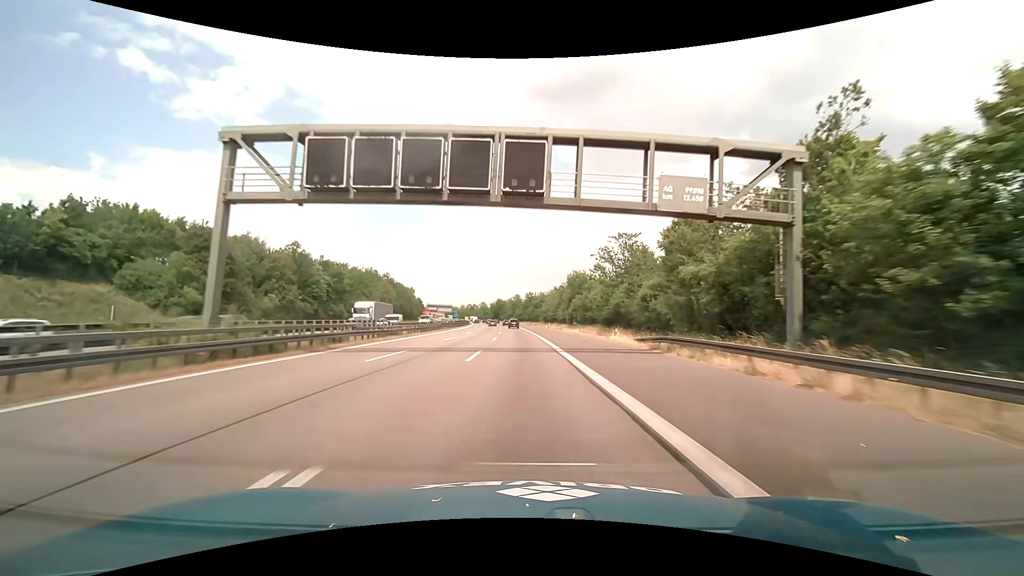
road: motorway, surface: asphalt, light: Day
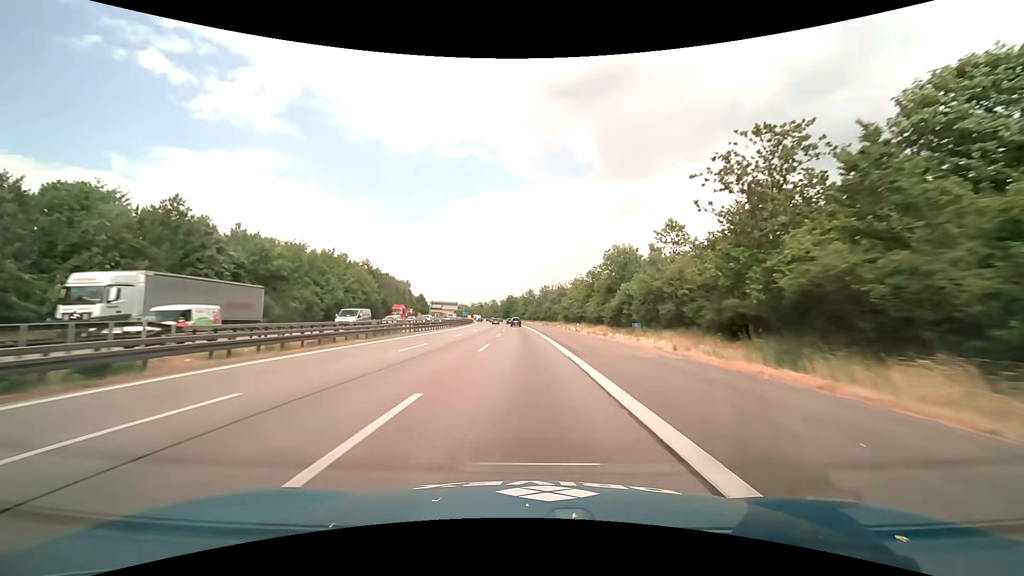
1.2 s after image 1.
(-0.4, +31.6) m; -2°
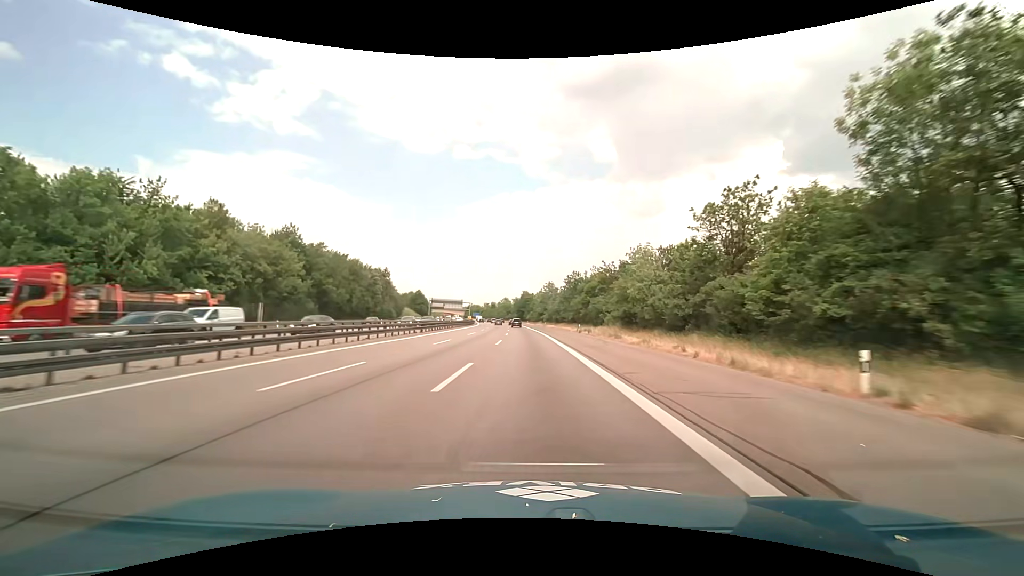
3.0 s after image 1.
(-0.8, +47.5) m; -2°
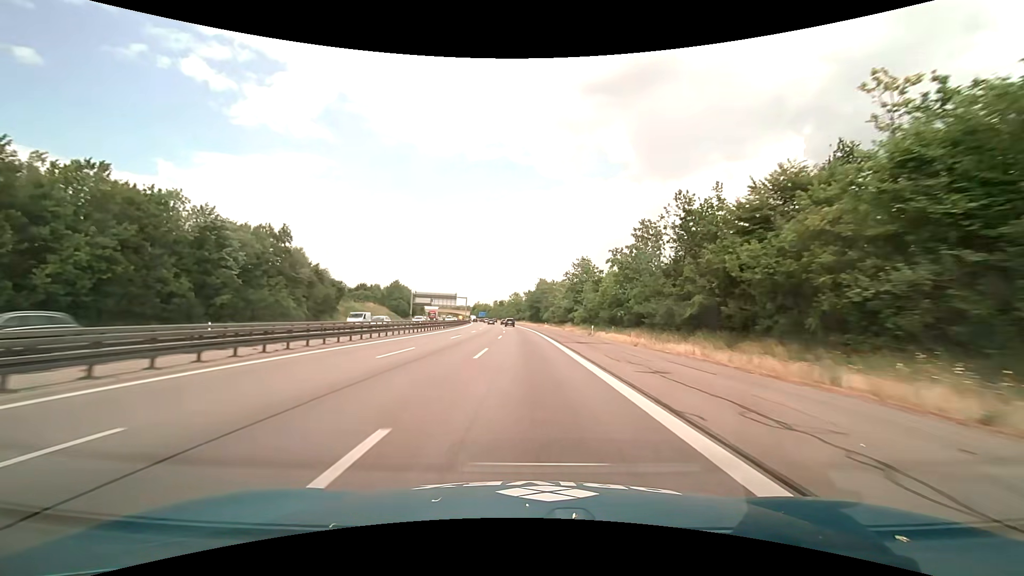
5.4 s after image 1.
(-0.9, +63.6) m; -2°
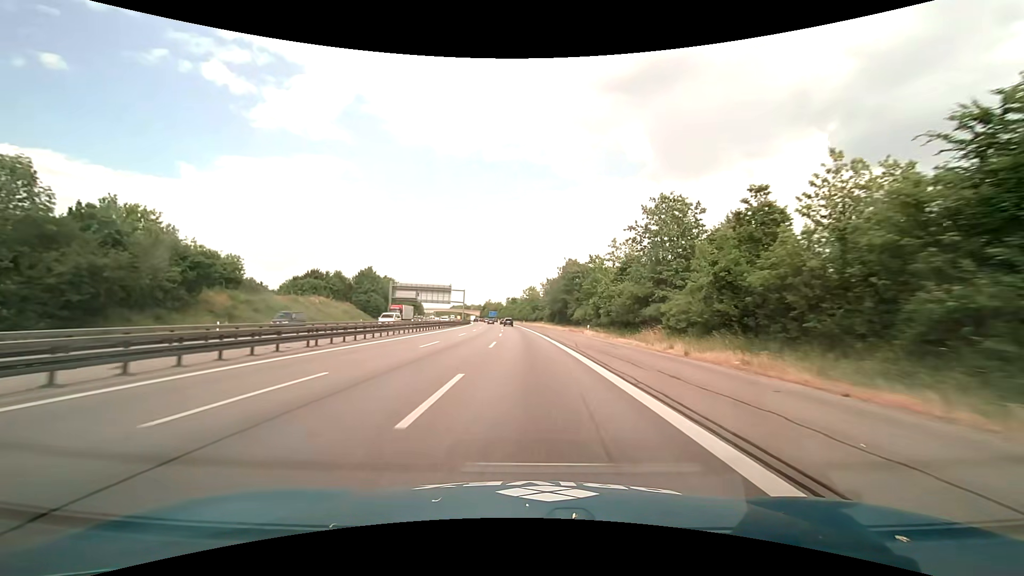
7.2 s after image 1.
(-0.7, +47.6) m; -2°
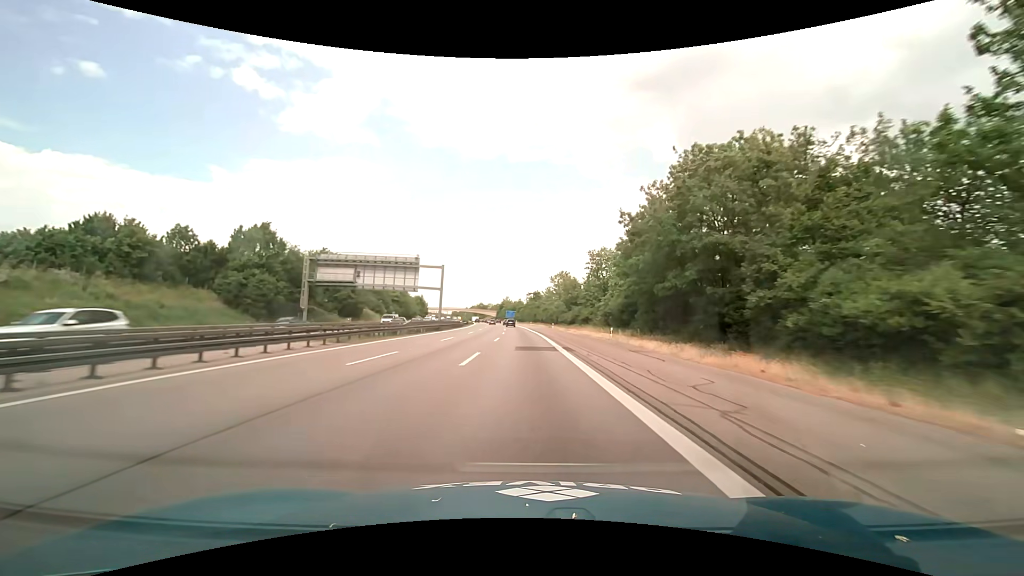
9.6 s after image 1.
(-1.4, +63.3) m; -3°
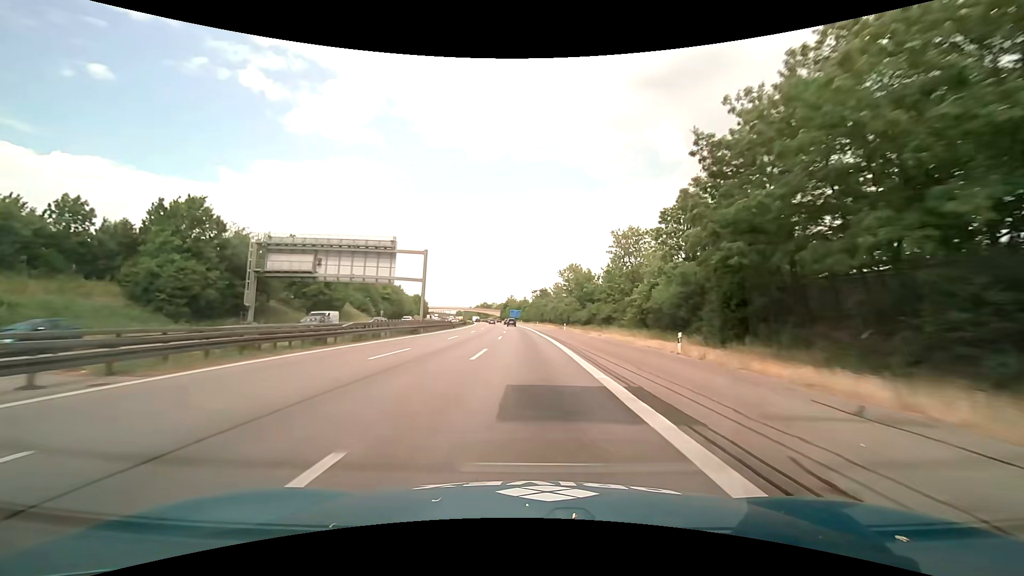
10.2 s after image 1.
(0.0, +15.8) m; 0°
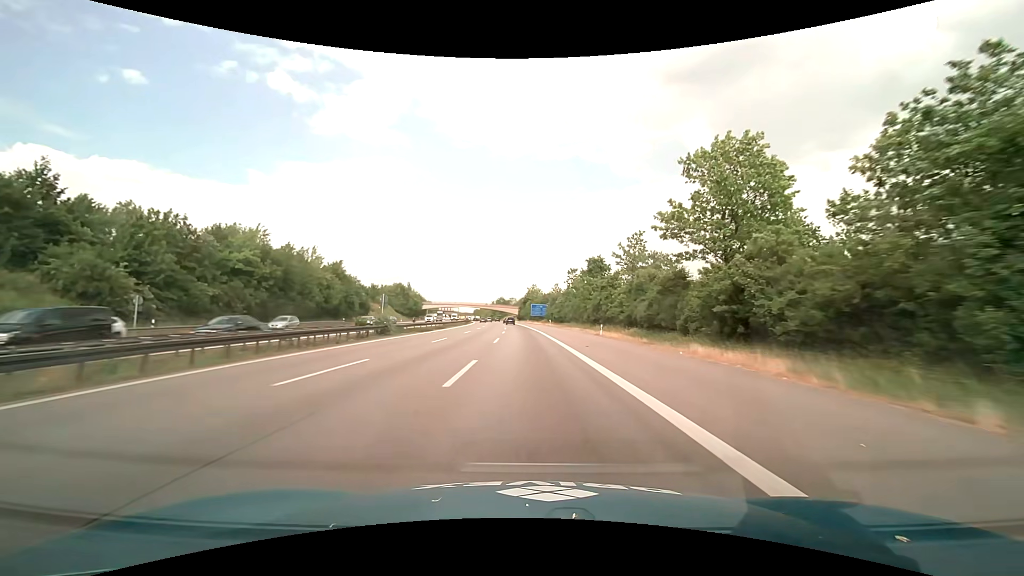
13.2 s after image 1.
(-2.0, +79.0) m; -3°
(0, +10) (0, +20) (0, +30) (-1, +40) (-1, +50) (-1, +60) (-2, +70) (-2, +80) (-3, +90) (-3, +100) m
